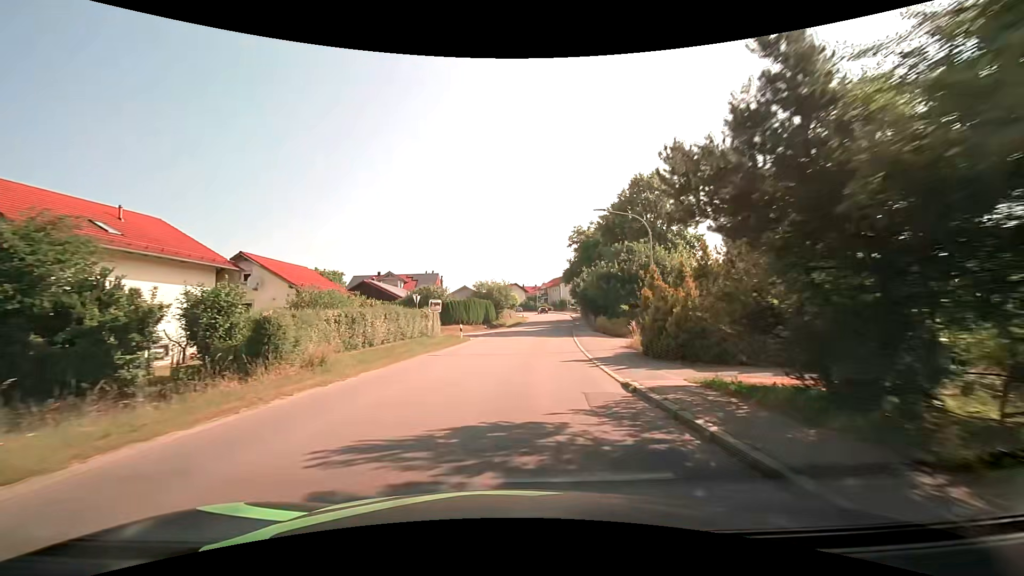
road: tertiary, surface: asphalt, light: Day
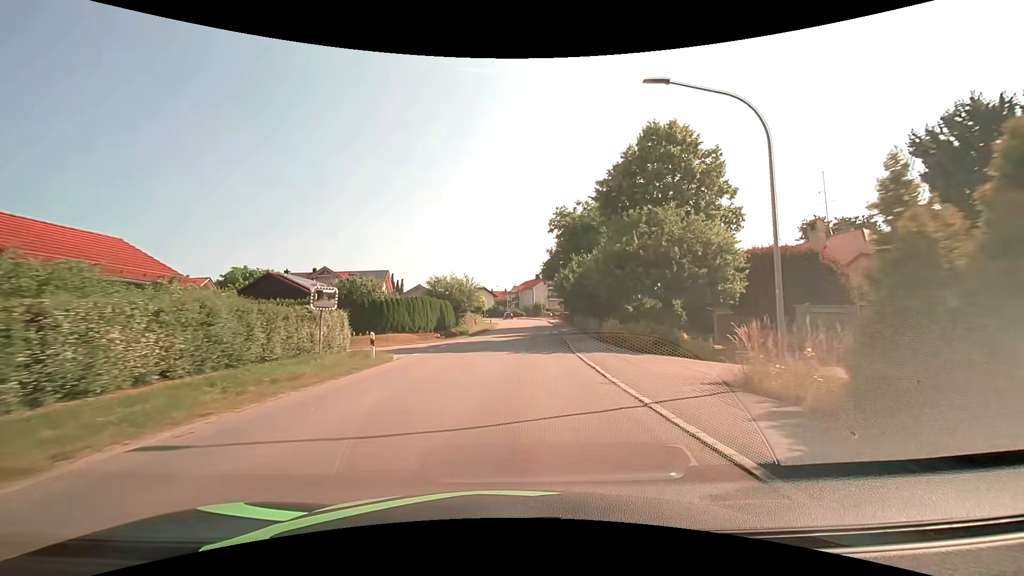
(+0.4, +14.8) m; +4°
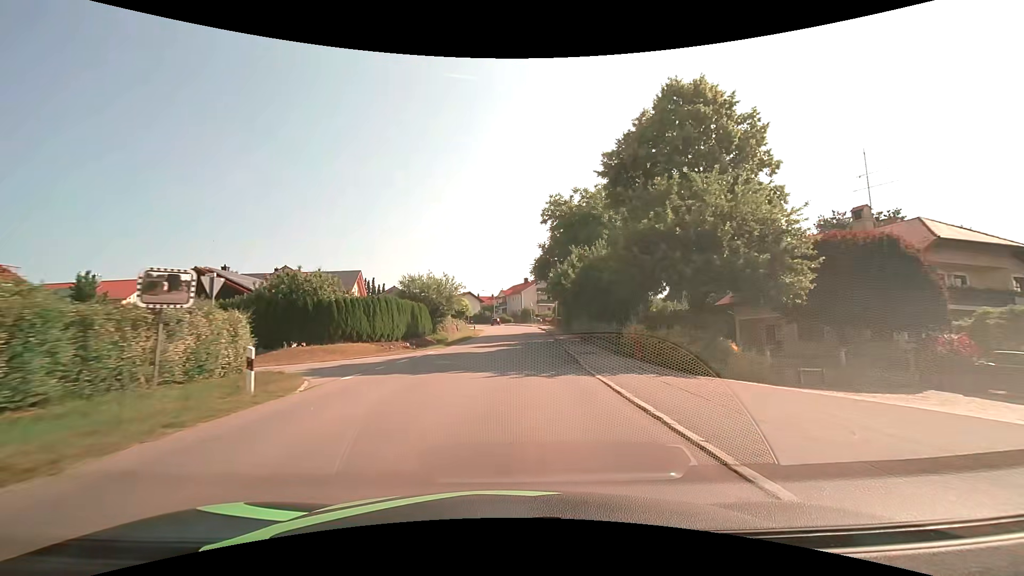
(+0.1, +7.4) m; +1°
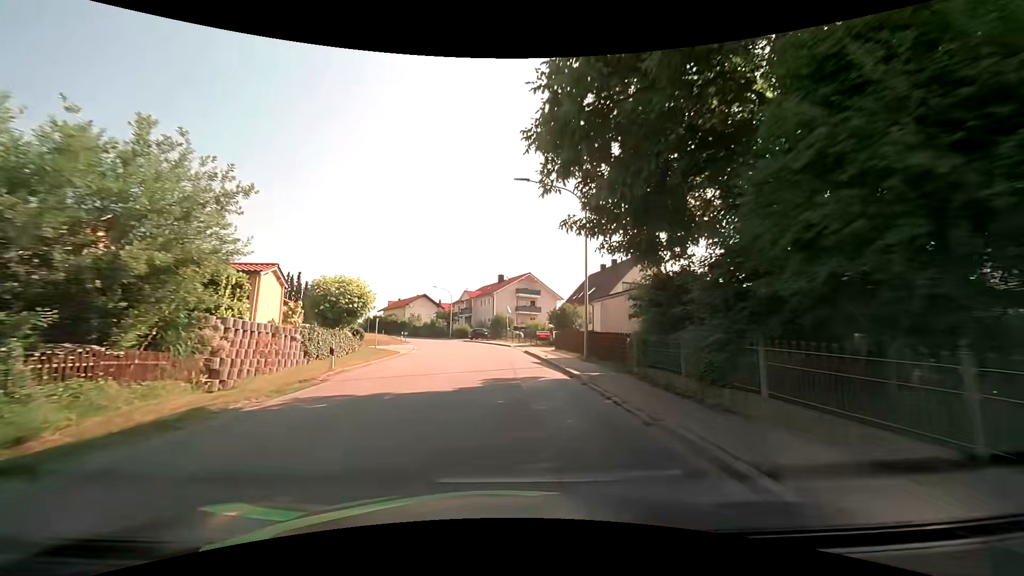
(+1.1, +36.5) m; +3°
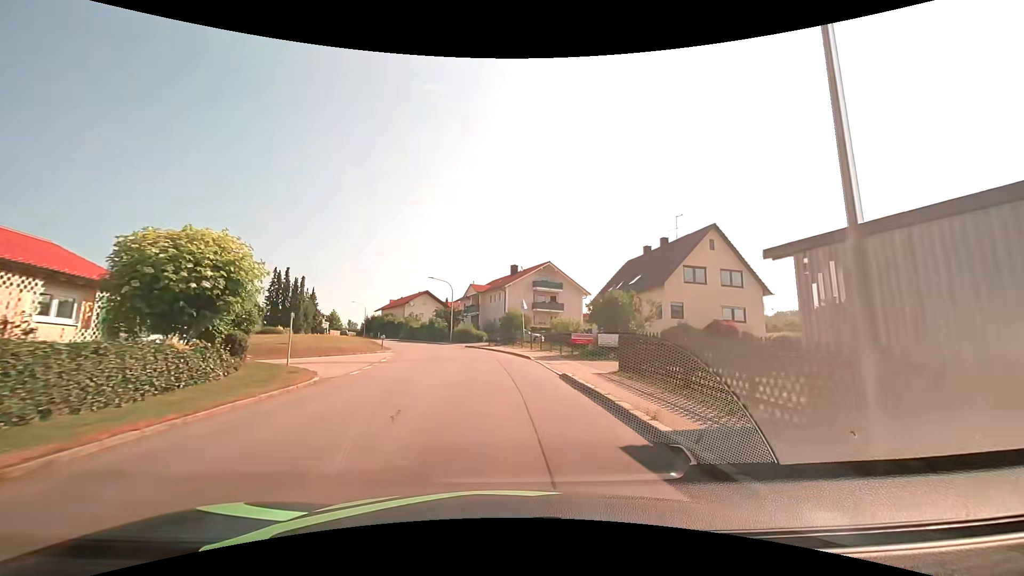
(-0.1, +14.7) m; -2°
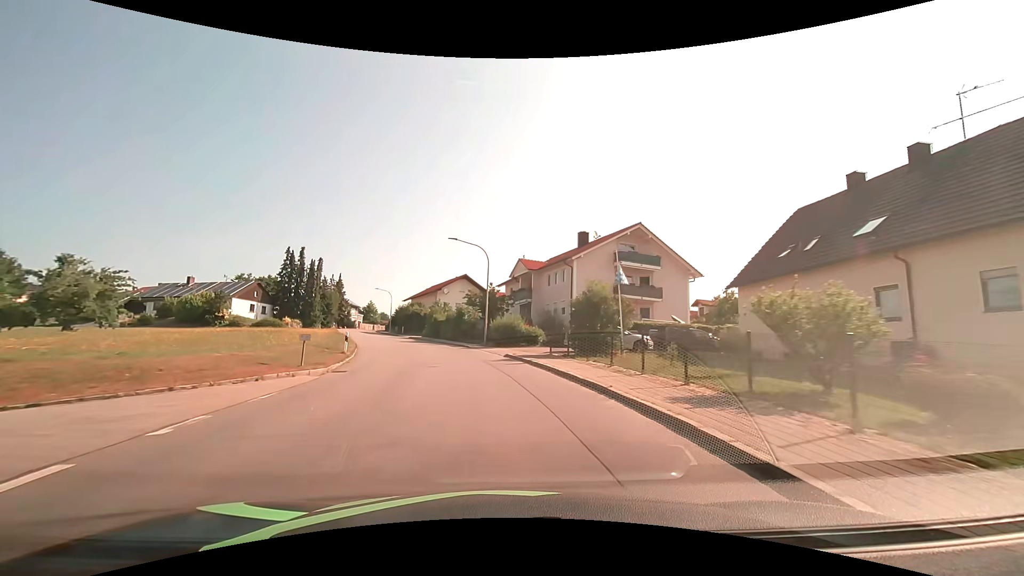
(-0.9, +22.3) m; -5°
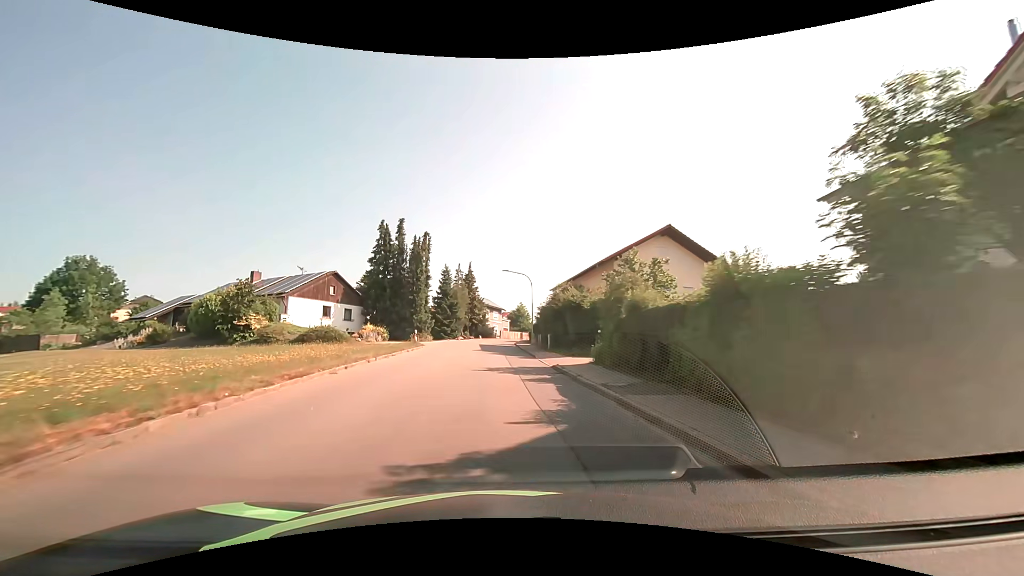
(-6.0, +37.1) m; -19°
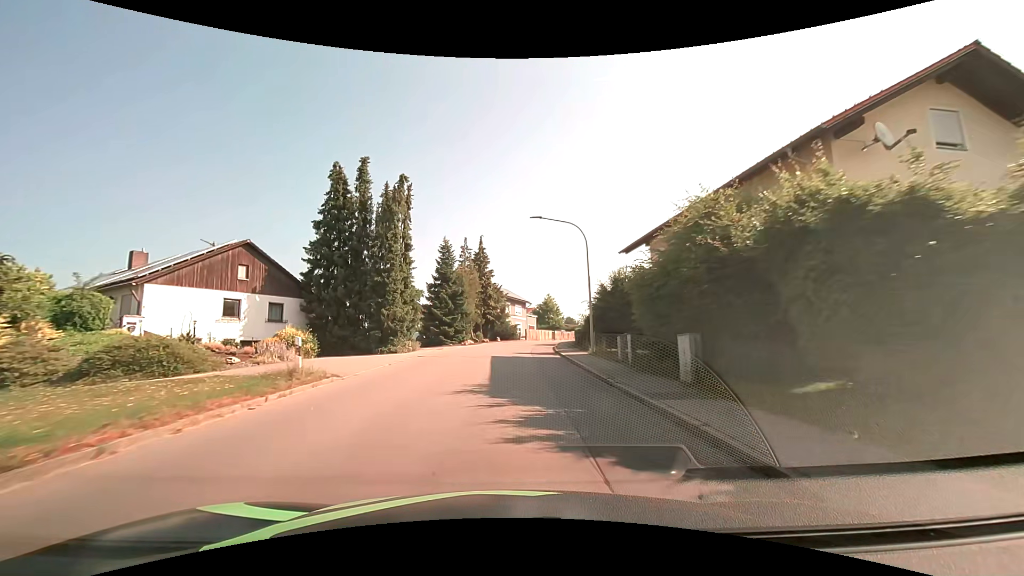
(-0.7, +22.8) m; -2°
(0, +10) (0, +20) (+1, +30) (+1, +40) (+3, +50) (+6, +59) (+10, +69) (+15, +77) (+20, +86) (+25, +94) m
